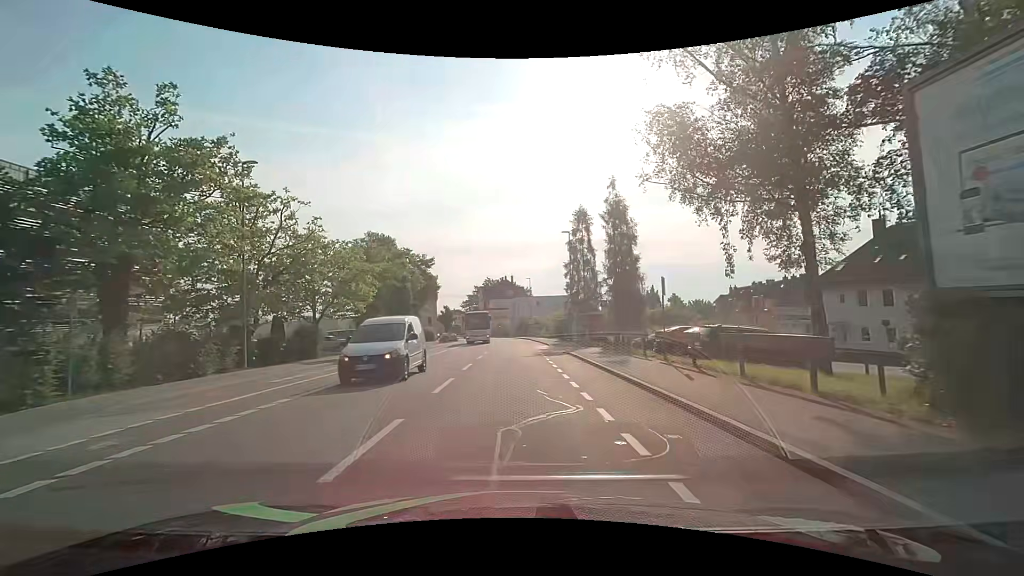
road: tertiary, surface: asphalt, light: Day
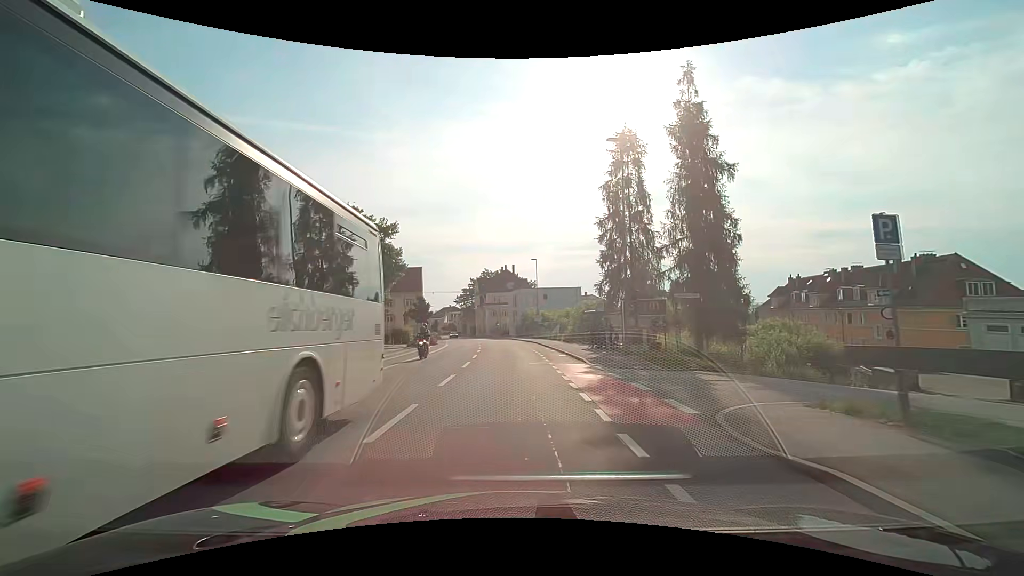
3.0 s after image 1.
(-0.2, +22.5) m; -1°
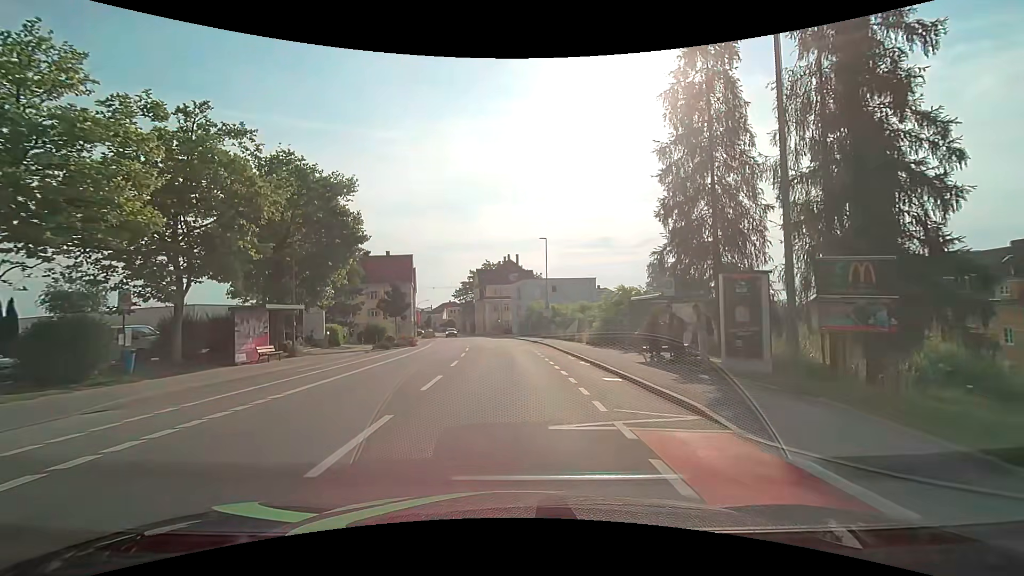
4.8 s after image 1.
(+0.1, +13.5) m; +1°
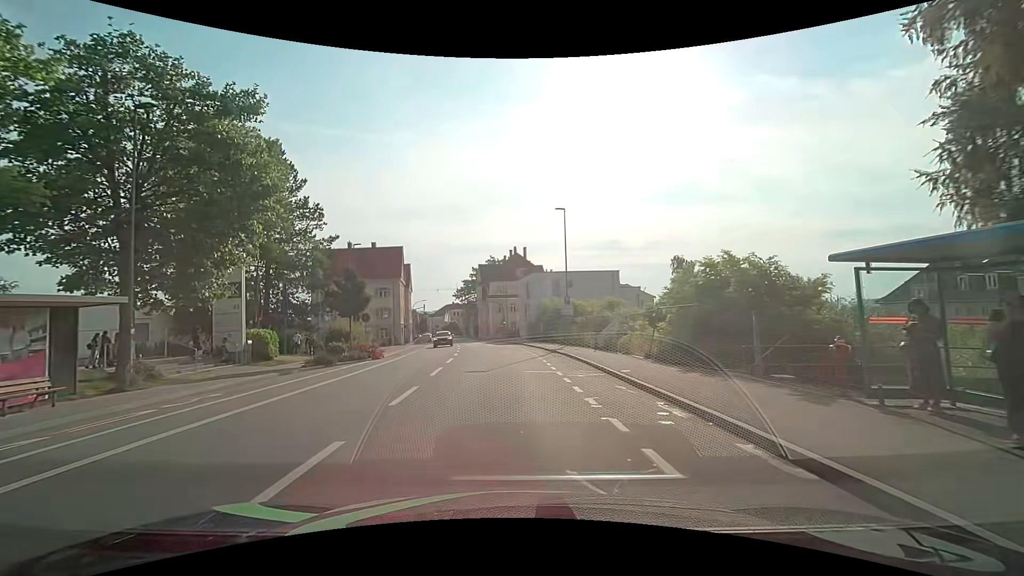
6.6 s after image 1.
(-0.2, +13.6) m; -1°
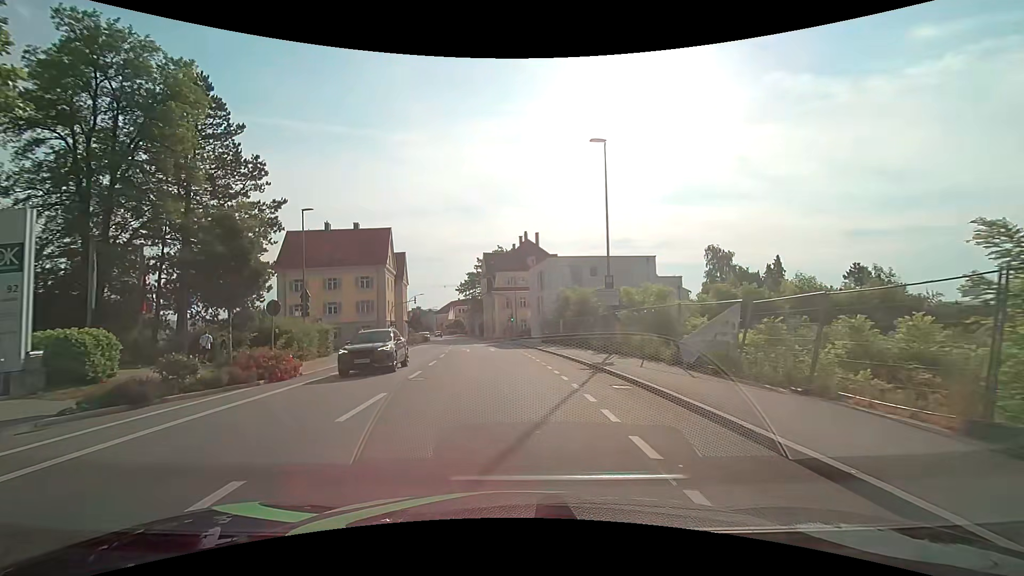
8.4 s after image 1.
(-0.1, +13.5) m; -1°
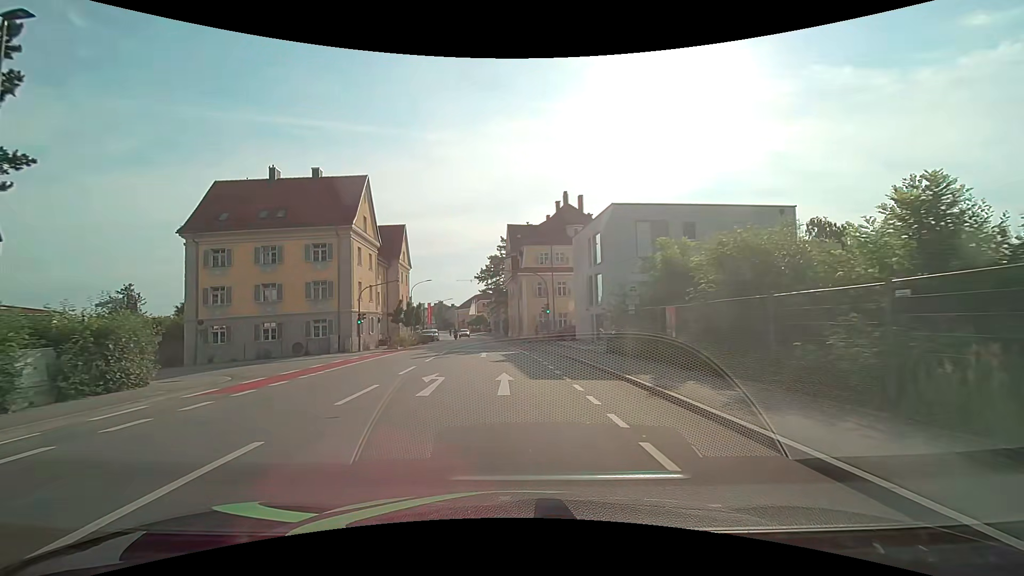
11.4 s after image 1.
(-0.6, +22.5) m; -4°
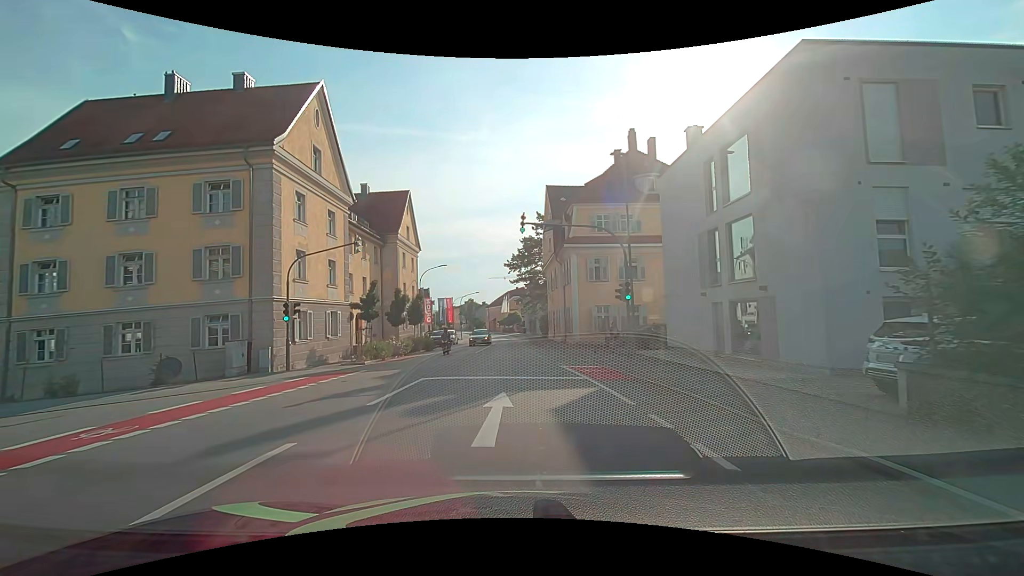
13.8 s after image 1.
(-0.6, +18.1) m; -4°
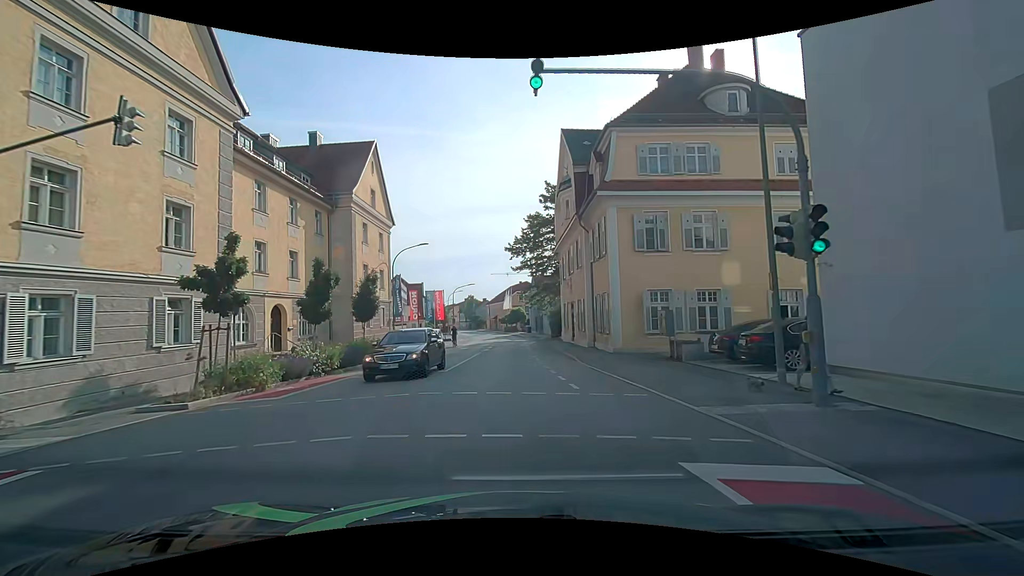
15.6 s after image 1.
(-0.1, +13.5) m; -1°
(0, +10) (0, +20) (0, +30) (0, +40) (0, +50) (0, +60) (-1, +70) (-2, +80) (-3, +90) (-5, +100) m
